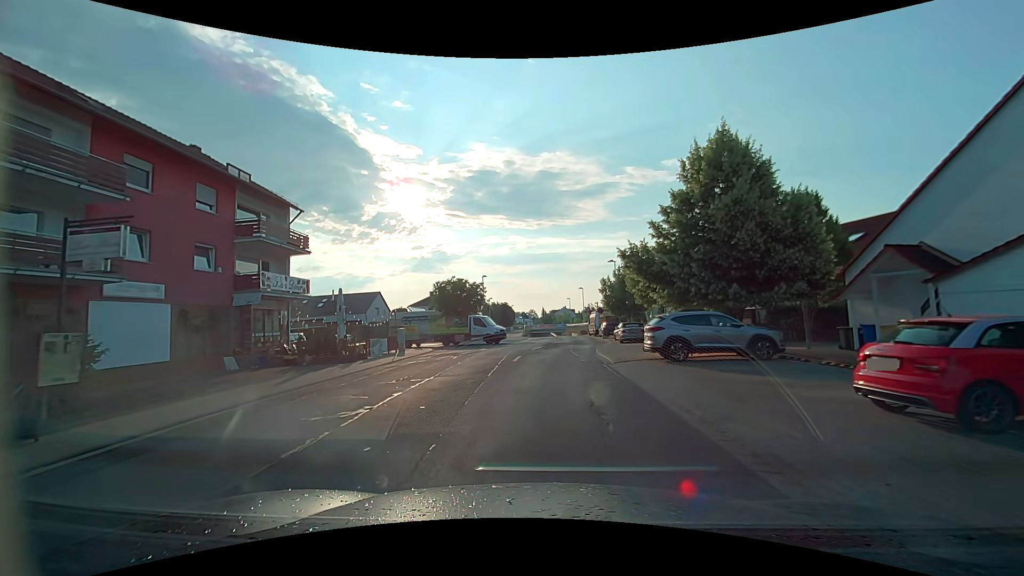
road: unclassified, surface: asphalt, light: Day
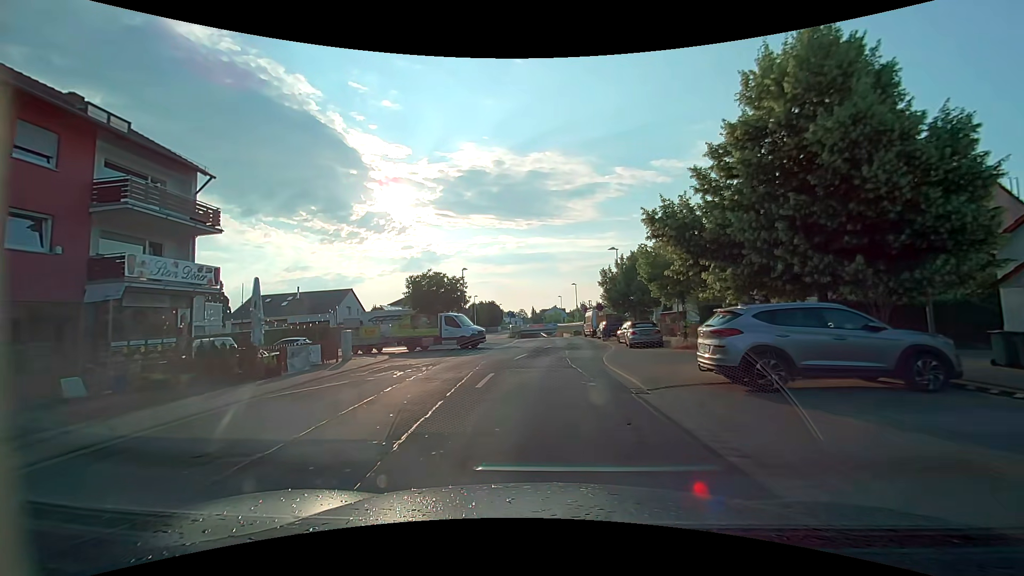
(0.0, +7.8) m; +1°
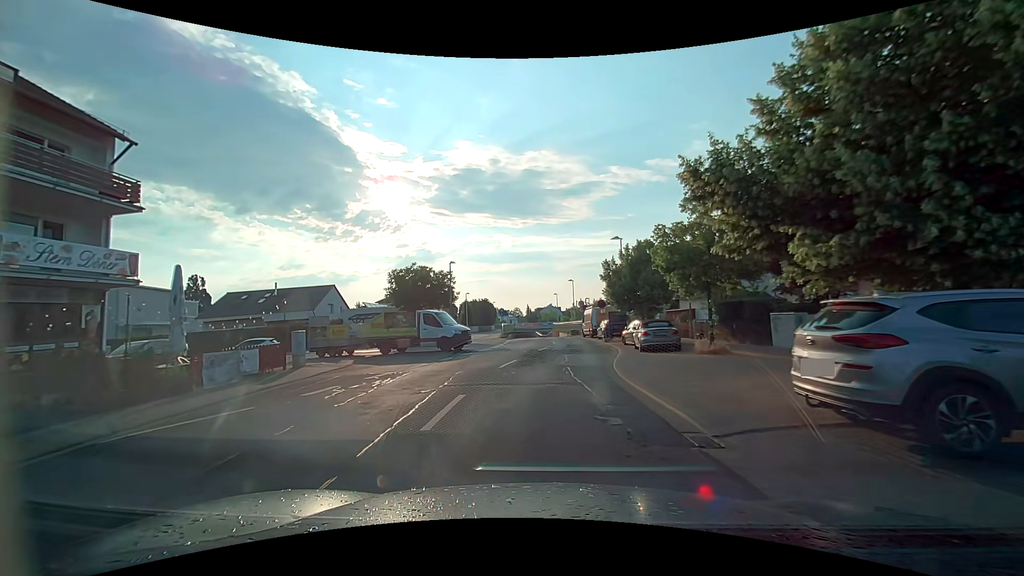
(0.0, +4.5) m; 0°
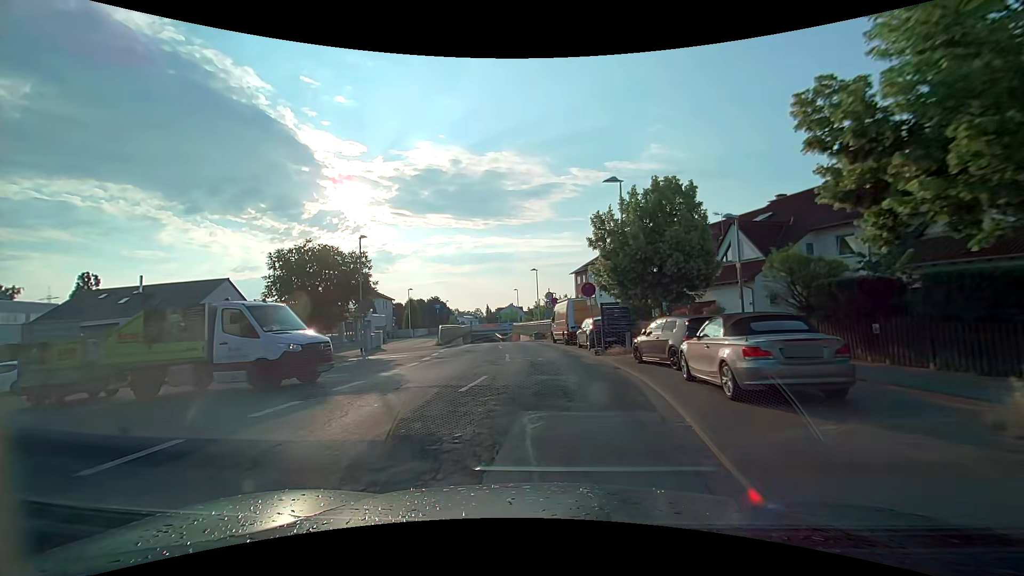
(+0.5, +14.5) m; +4°
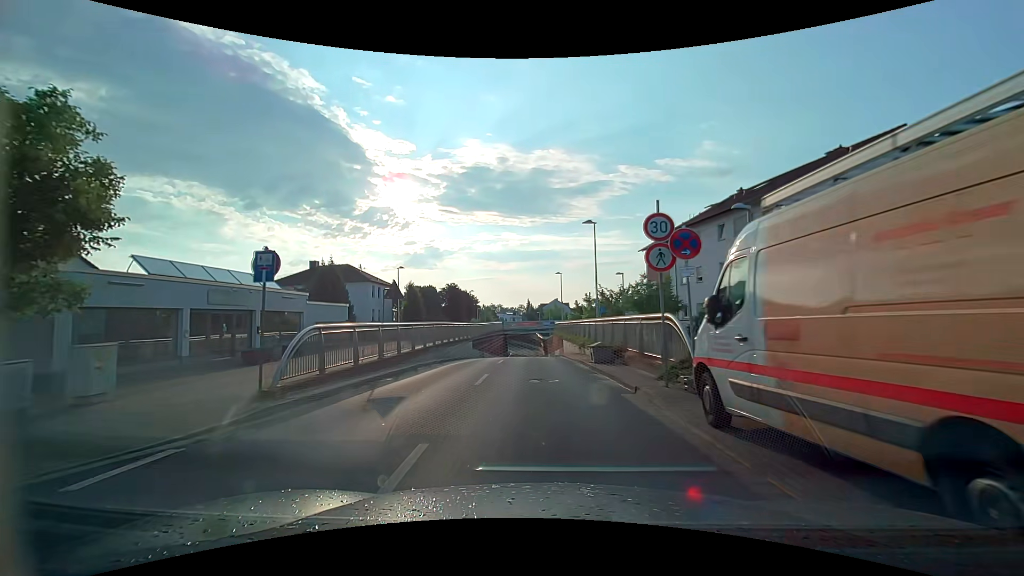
(-0.6, +25.3) m; -5°
(0, +10) (0, +20) (0, +30) (-1, +40) (-1, +50) (-1, +60) (-1, +70) (-2, +80) (-2, +90) (-2, +100) m
